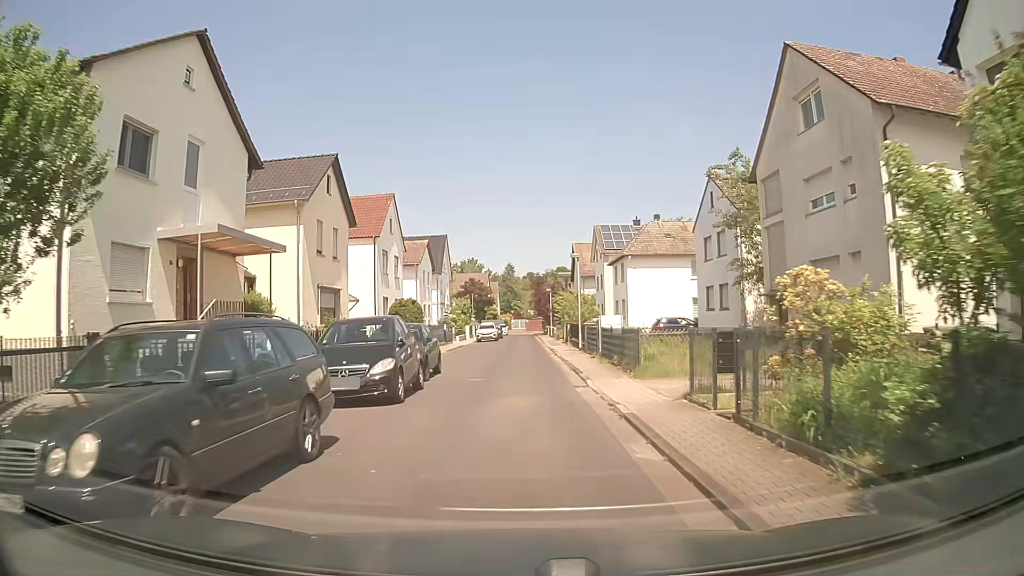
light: Day
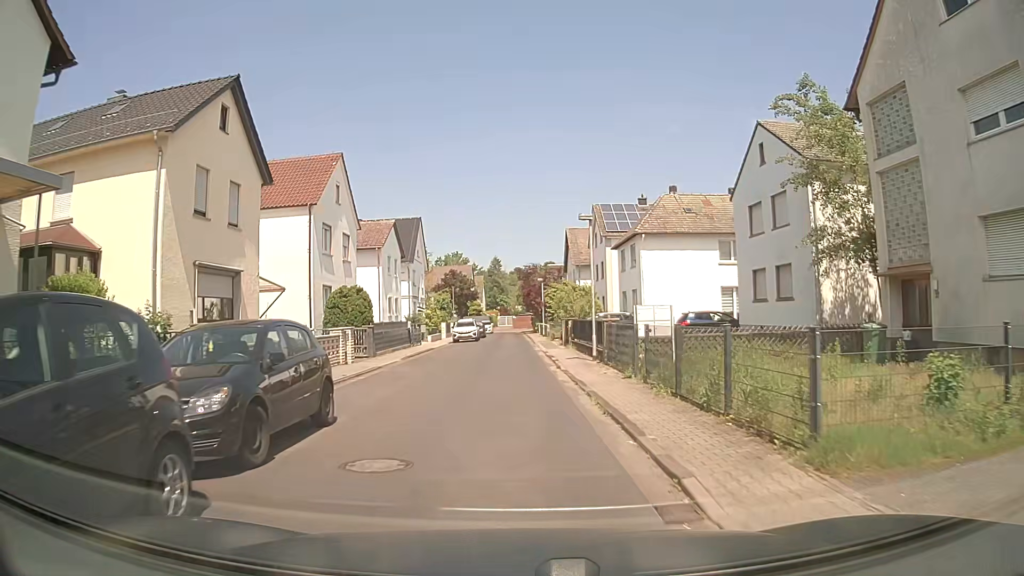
(+0.1, +10.2) m; +2°
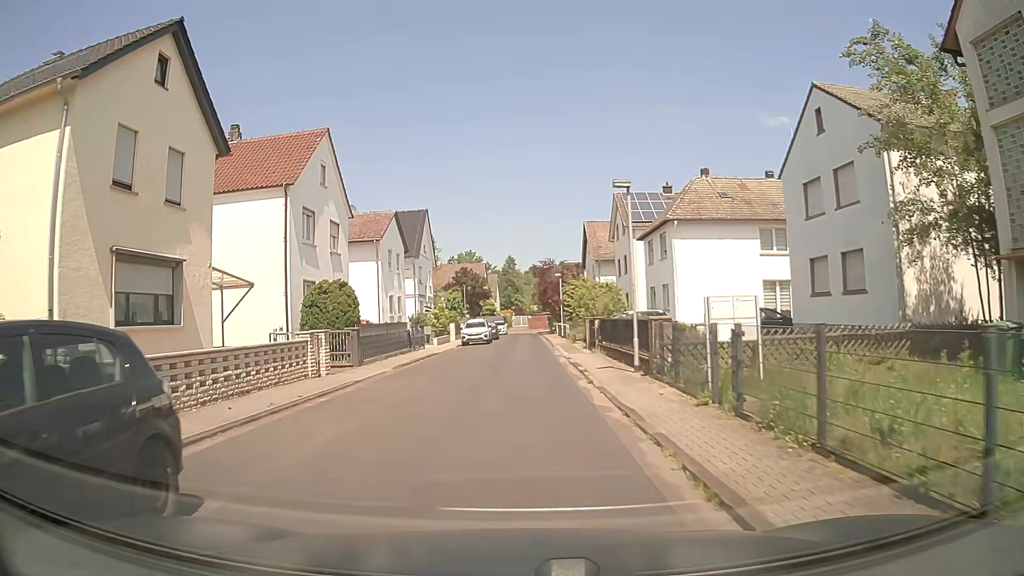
(-0.1, +4.8) m; -2°
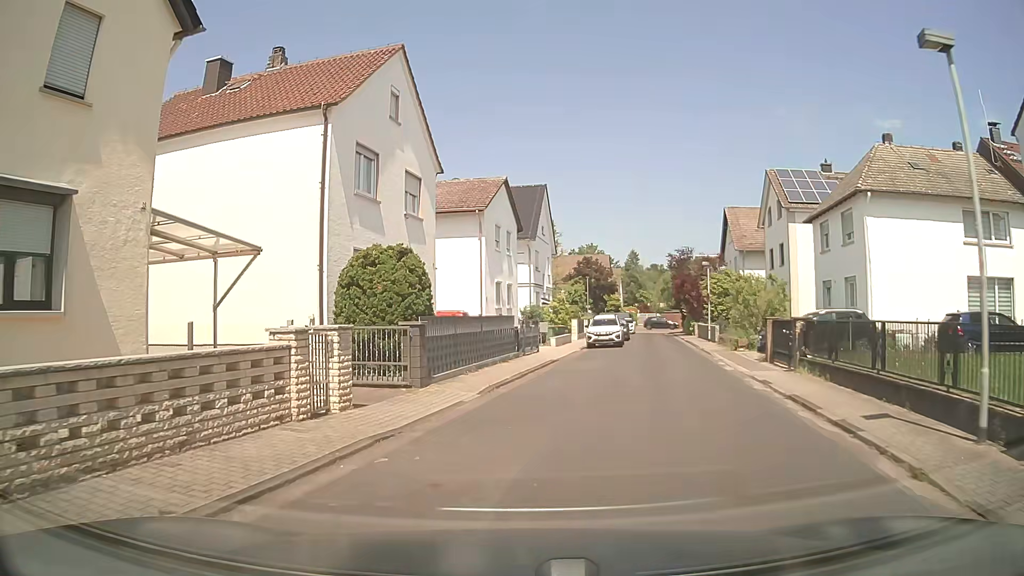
(-0.8, +8.8) m; -11°
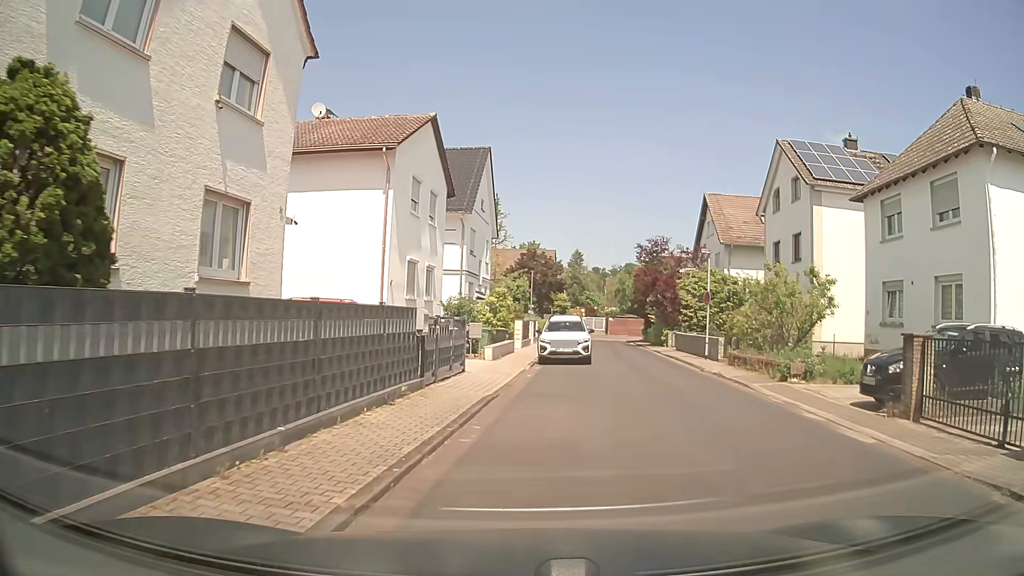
(+0.5, +10.6) m; +7°
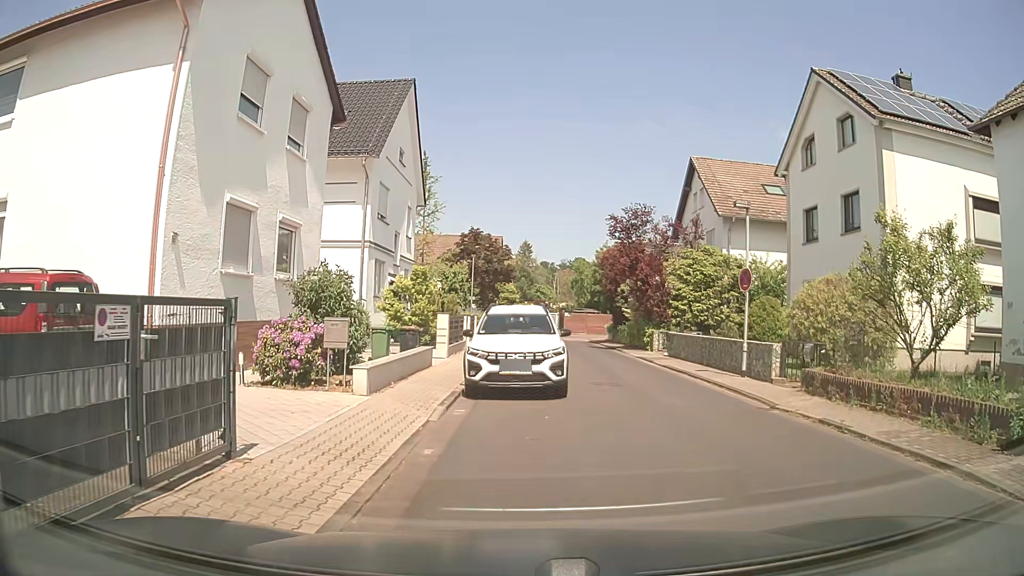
(+0.5, +10.4) m; +5°
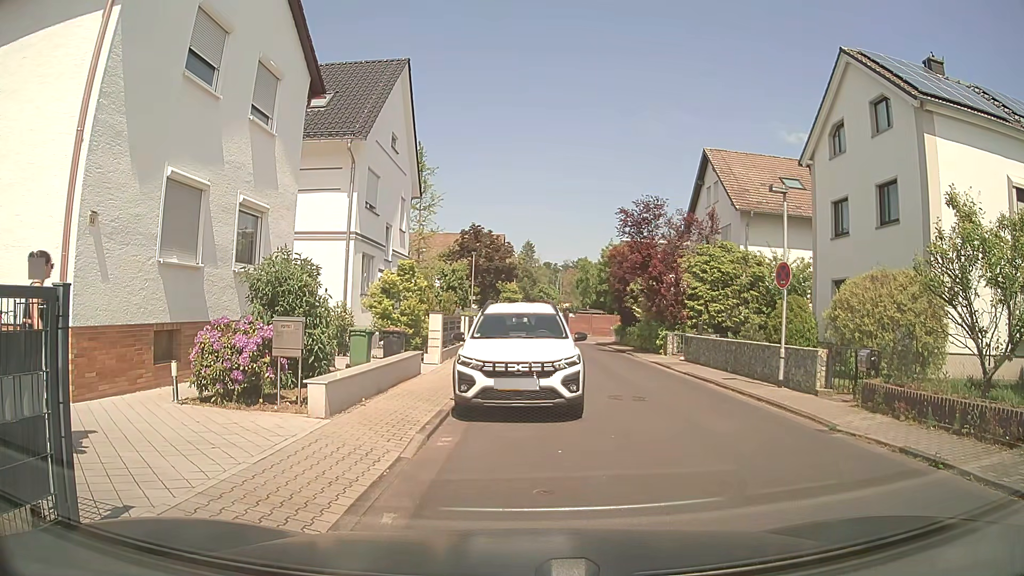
(0.0, +2.2) m; +1°
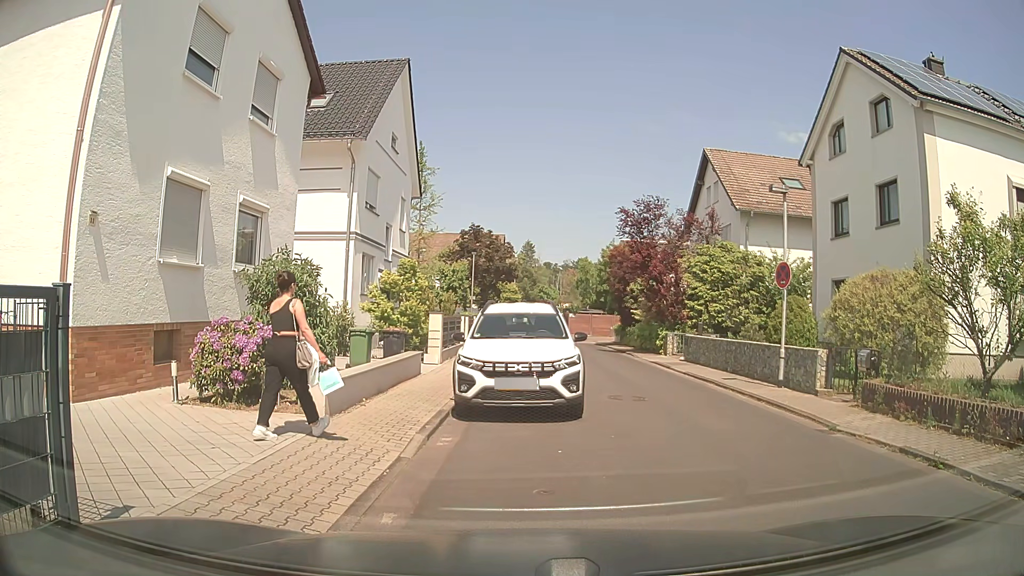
(0.0, 0.0) m; 0°
